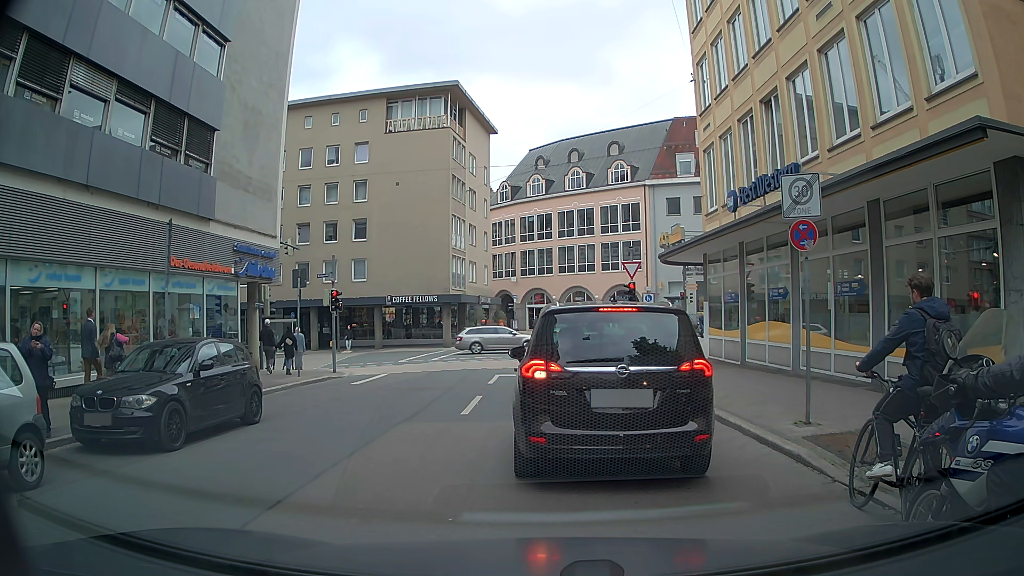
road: residential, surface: asphalt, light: Day
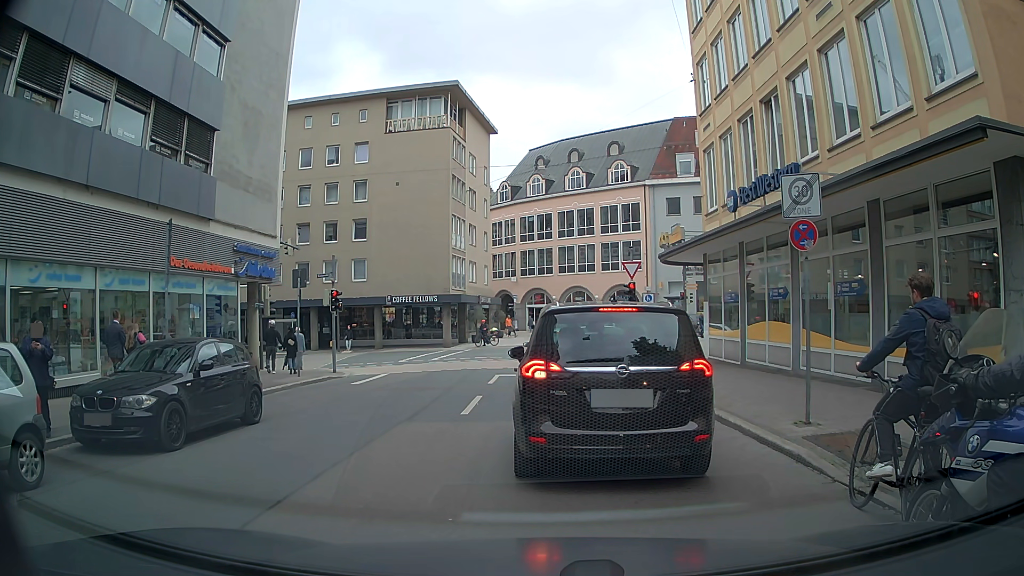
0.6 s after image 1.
(0.0, 0.0) m; 0°
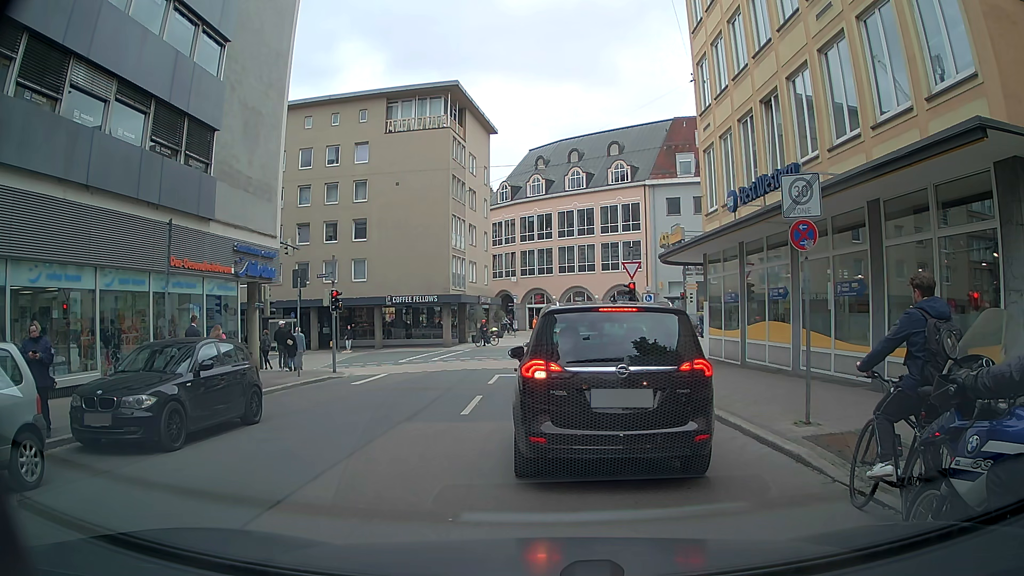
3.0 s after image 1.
(0.0, 0.0) m; 0°
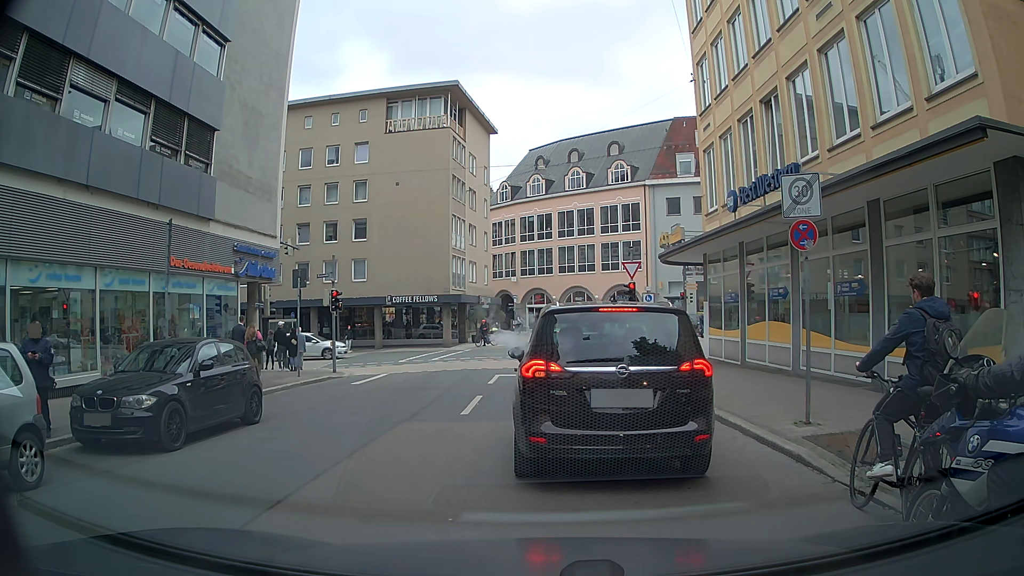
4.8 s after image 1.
(0.0, 0.0) m; 0°
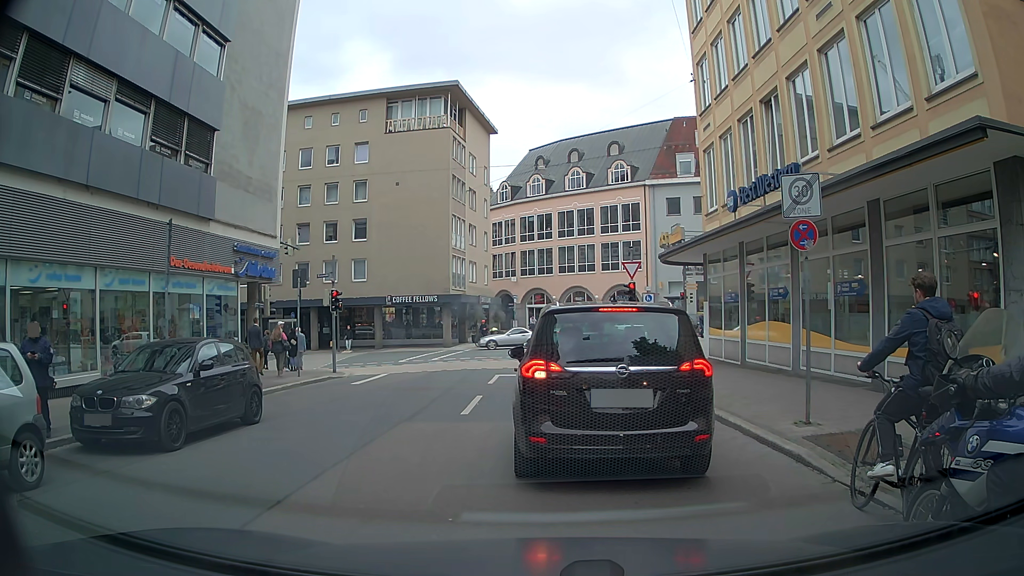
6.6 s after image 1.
(0.0, 0.0) m; 0°
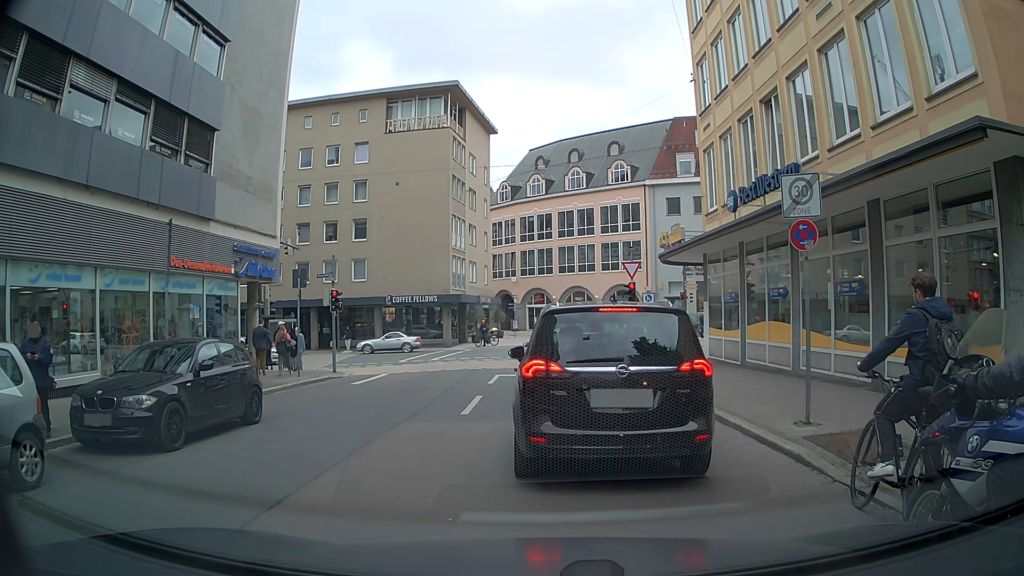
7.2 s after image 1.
(0.0, 0.0) m; 0°
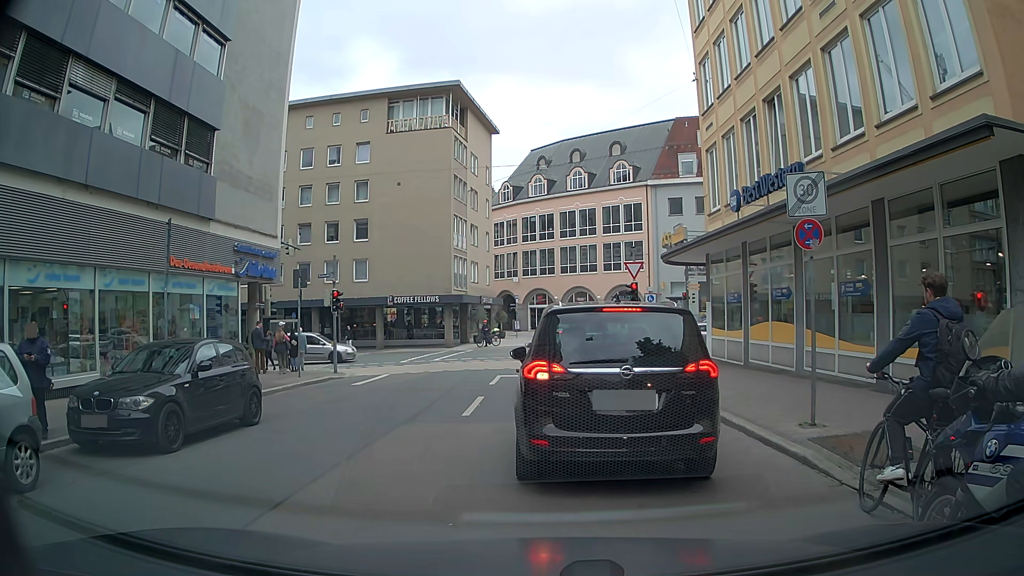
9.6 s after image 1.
(0.0, +0.1) m; 0°
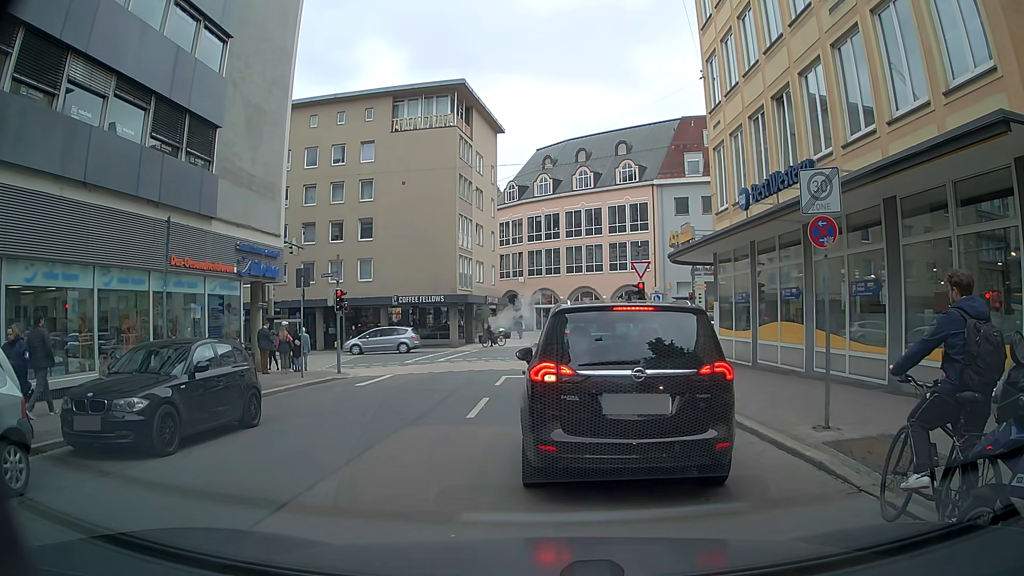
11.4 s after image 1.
(0.0, +0.3) m; 0°
